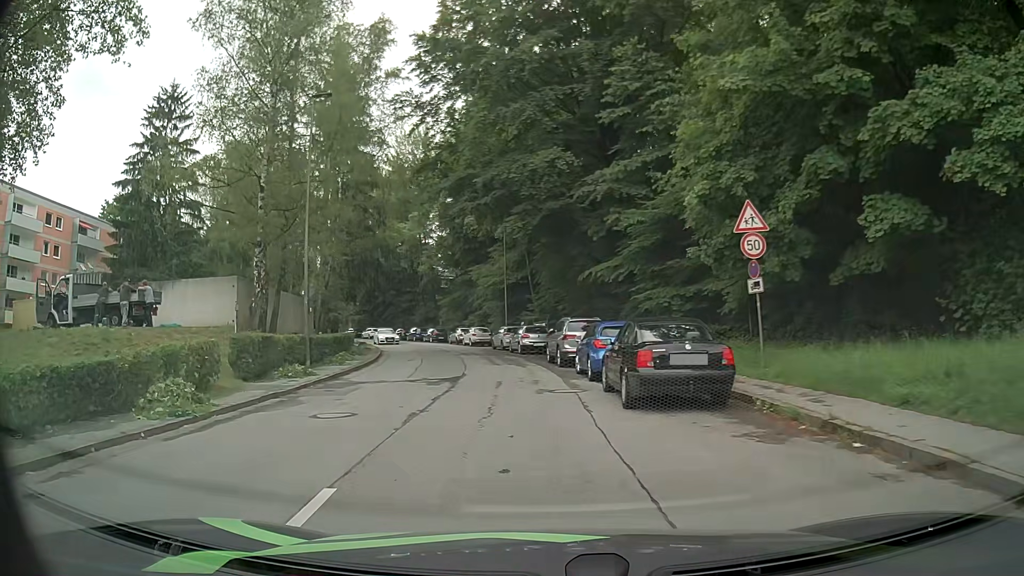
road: residential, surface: asphalt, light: Day
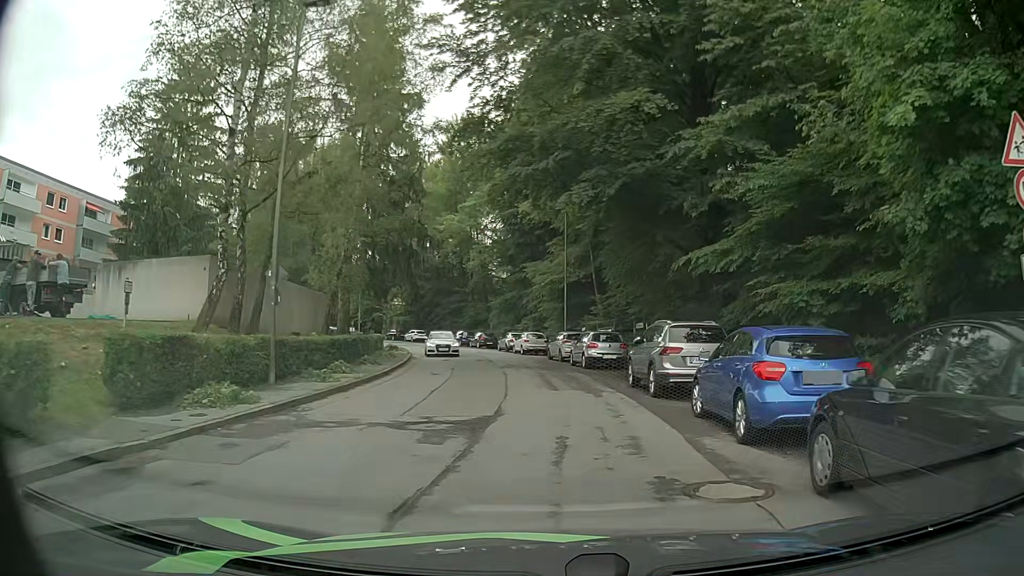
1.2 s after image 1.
(-0.7, +8.2) m; -6°
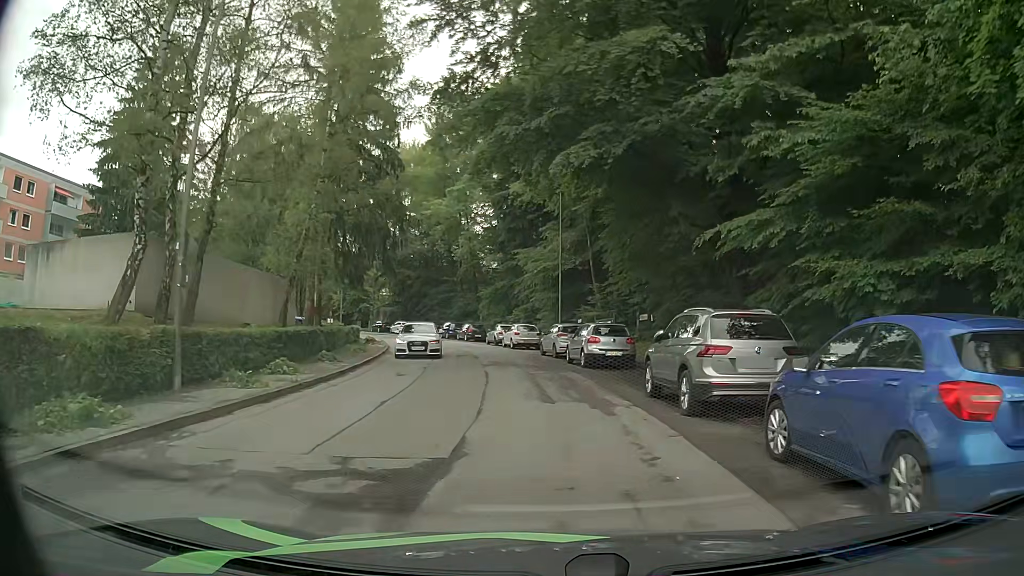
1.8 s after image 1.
(0.0, +4.3) m; 0°
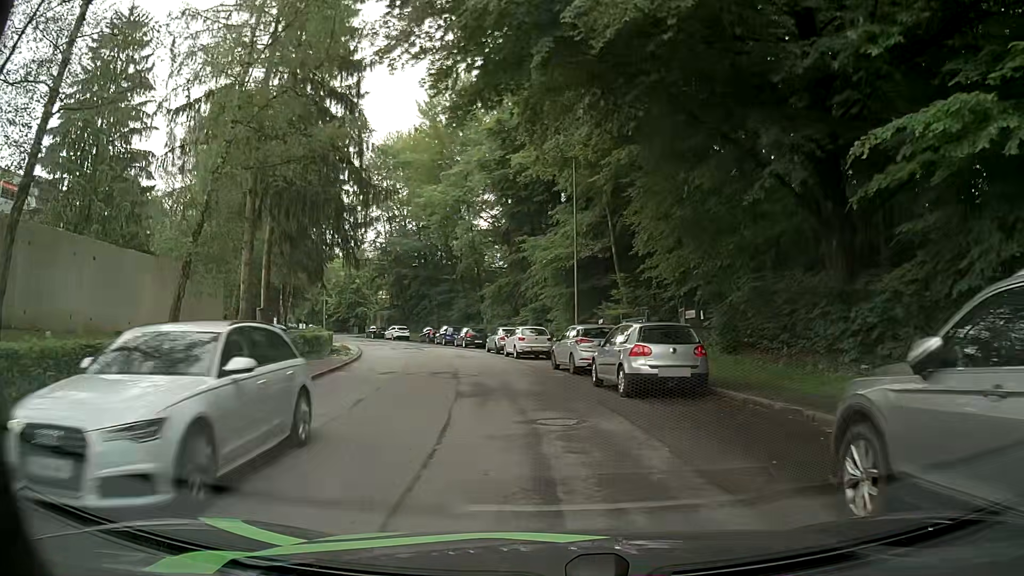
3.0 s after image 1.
(+0.1, +8.8) m; 0°
